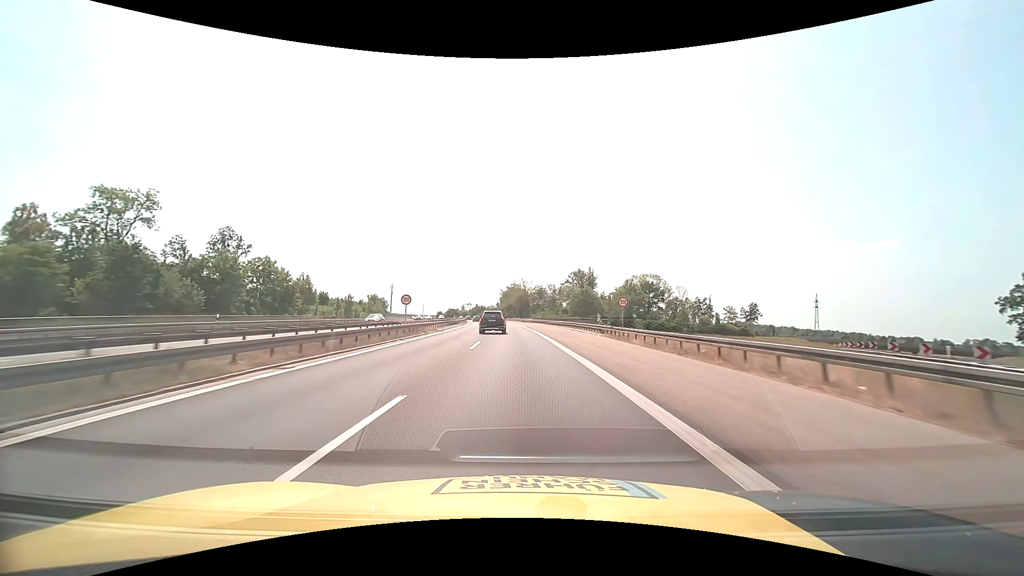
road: motorway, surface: asphalt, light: Day
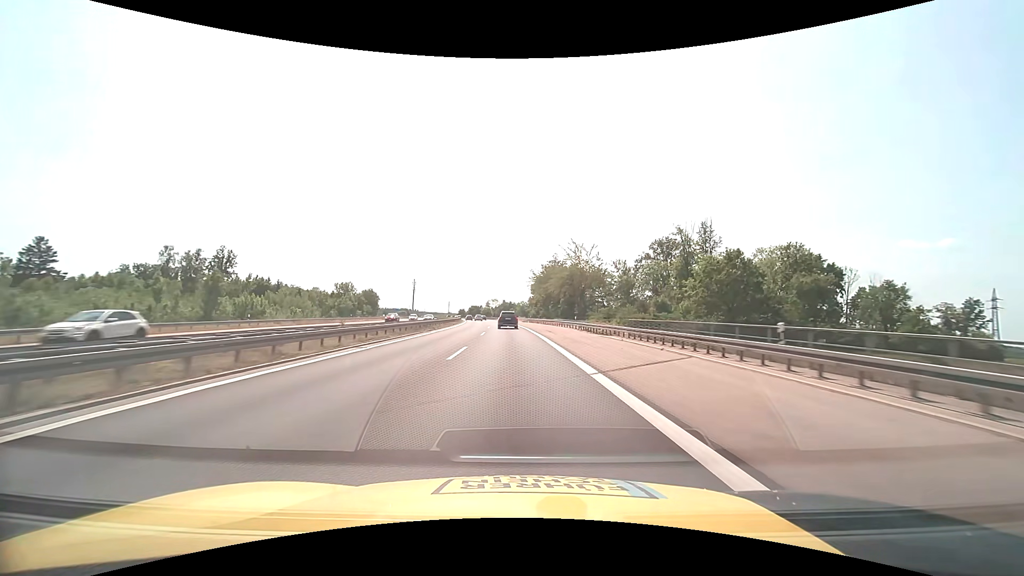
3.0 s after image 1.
(-2.6, +77.3) m; -4°
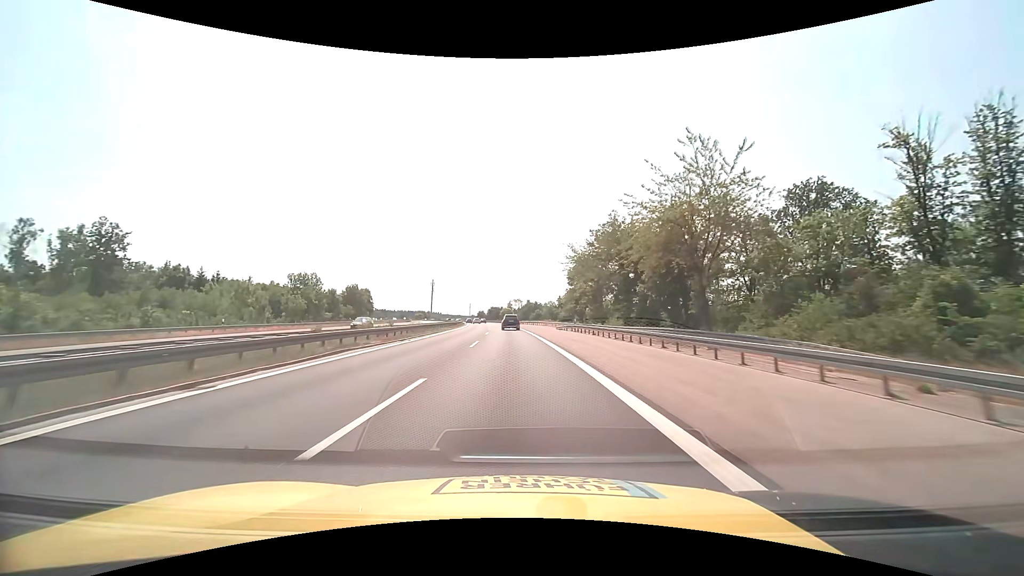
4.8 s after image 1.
(-1.2, +46.5) m; -3°
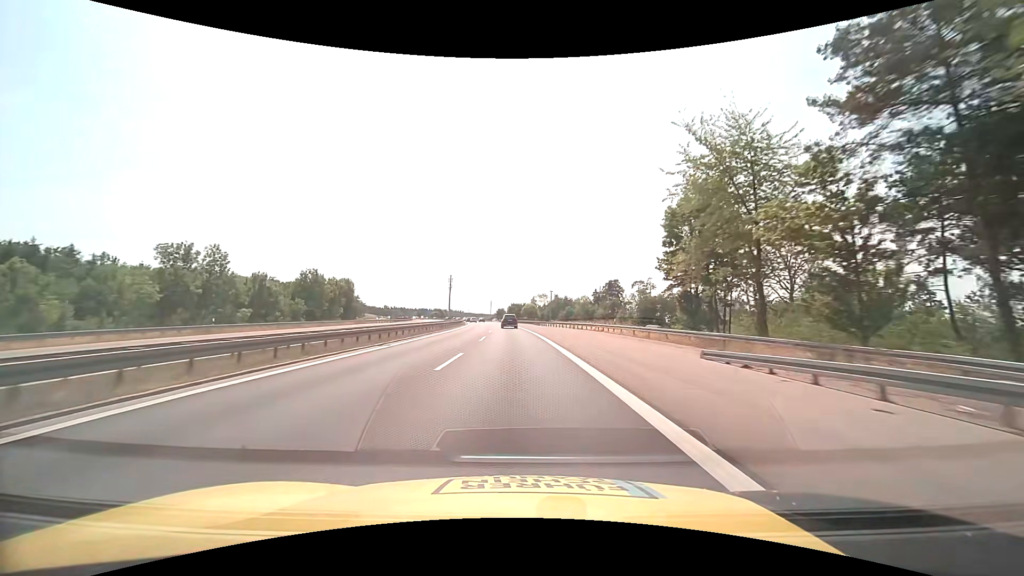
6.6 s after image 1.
(-1.1, +46.5) m; -3°
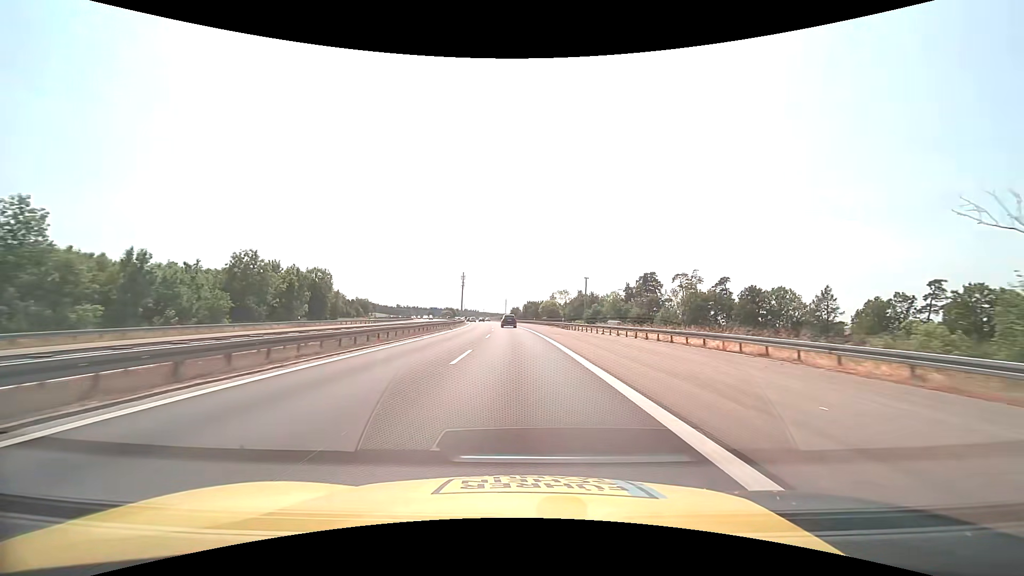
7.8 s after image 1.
(-0.5, +31.1) m; -2°
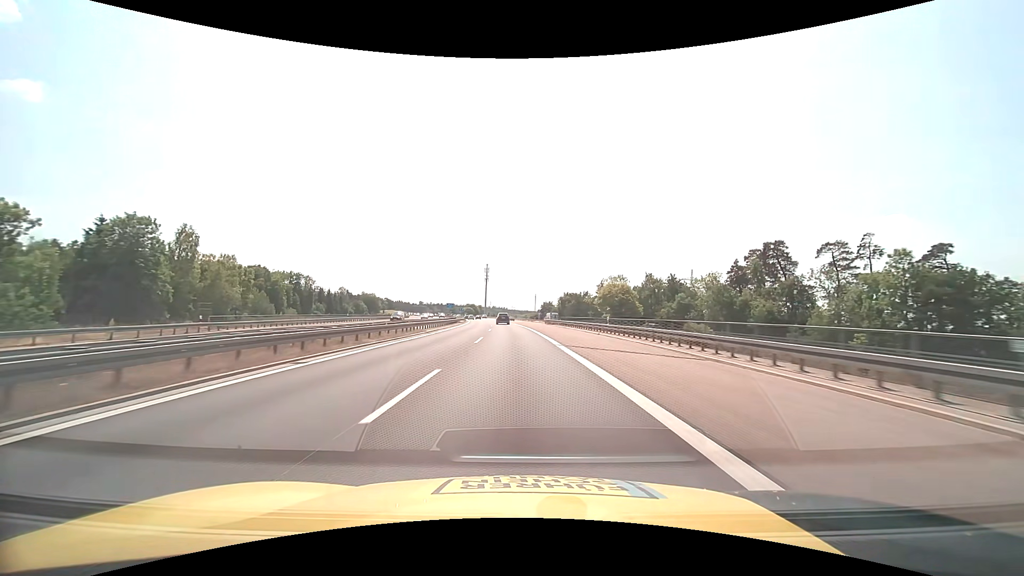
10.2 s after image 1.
(-1.7, +62.1) m; -3°
(0, +10) (0, +20) (0, +30) (-1, +40) (-1, +50) (-2, +60) (-2, +70) (-3, +80) (-4, +90) (-5, +100) m
